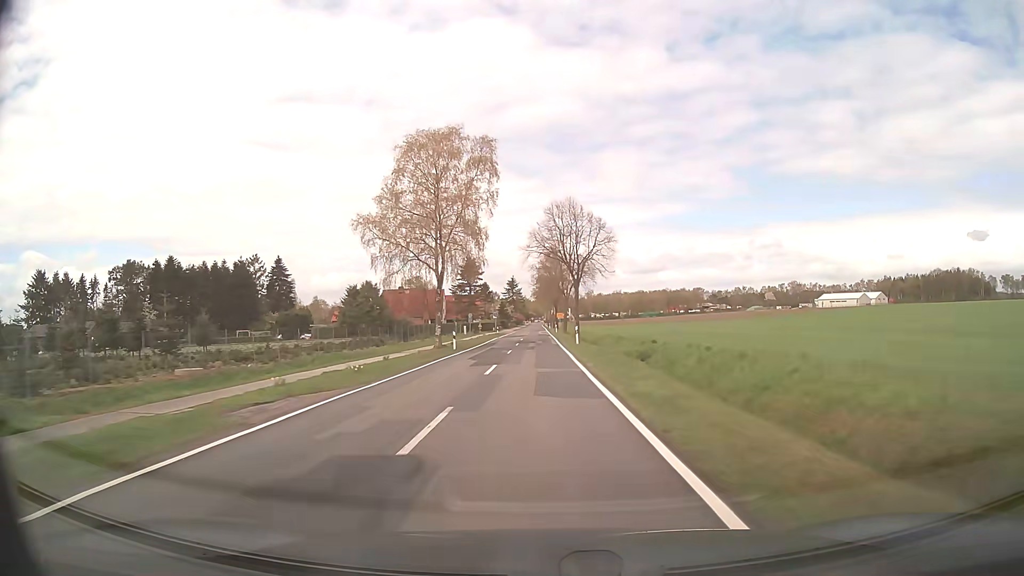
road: secondary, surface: asphalt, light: Day
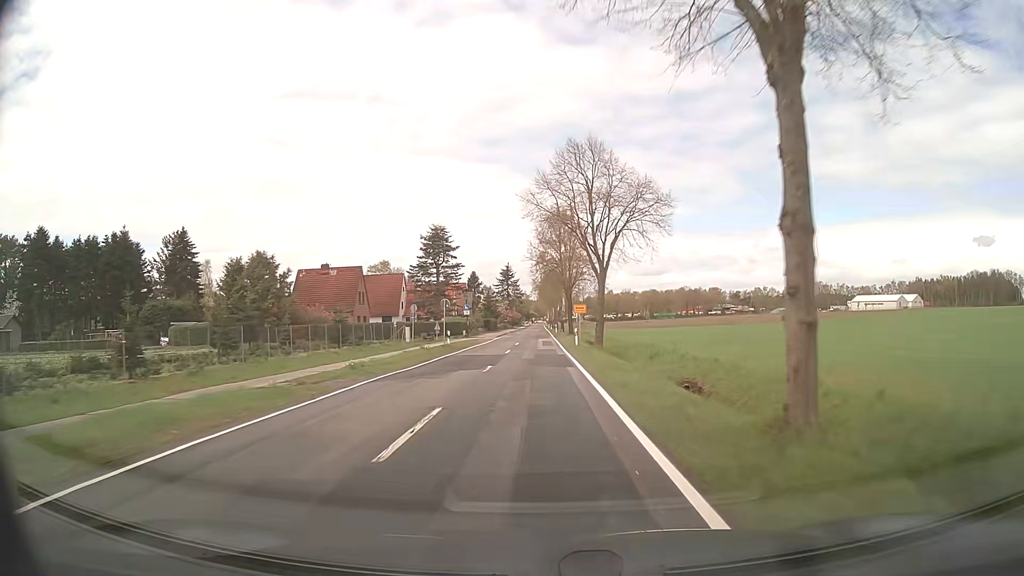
(0.0, +47.2) m; 0°
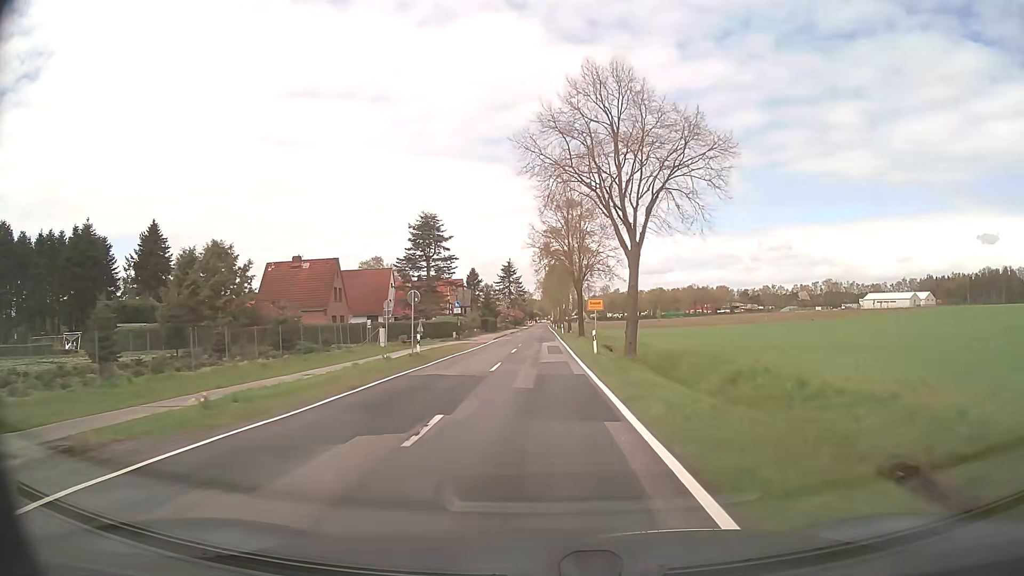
(-0.1, +11.1) m; 0°
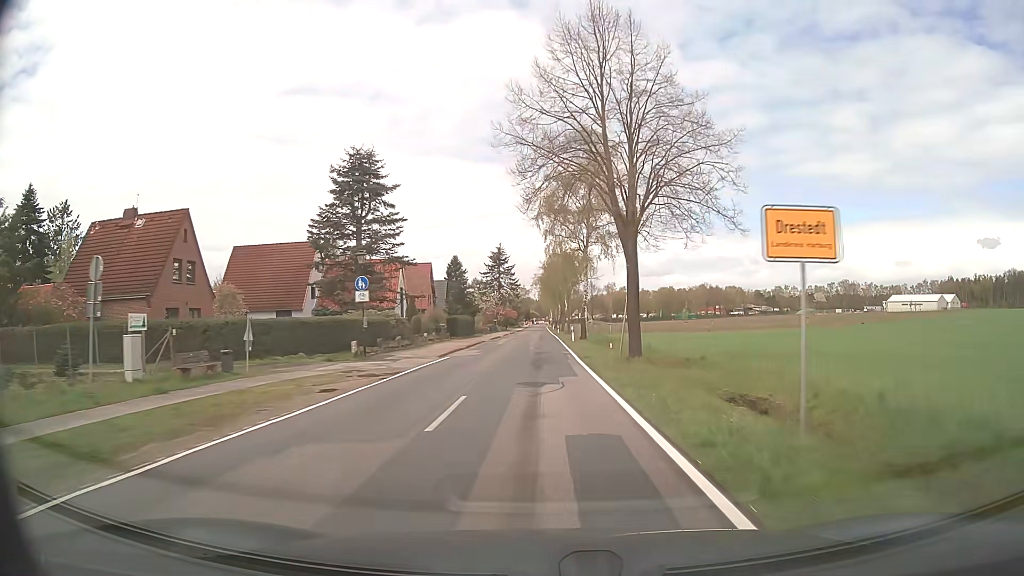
(-0.1, +31.7) m; 0°
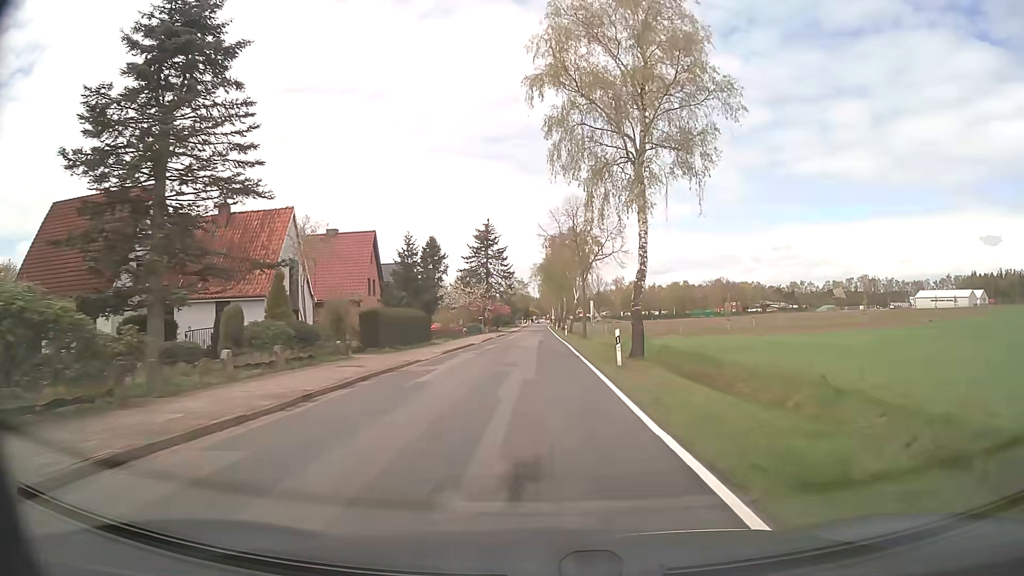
(+0.1, +29.3) m; 0°
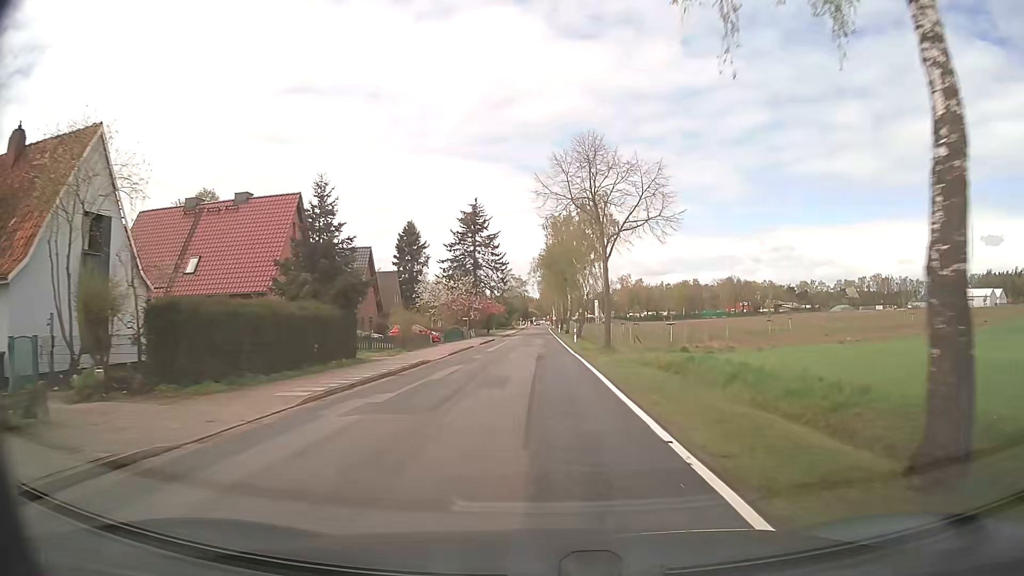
(+0.1, +18.2) m; 0°
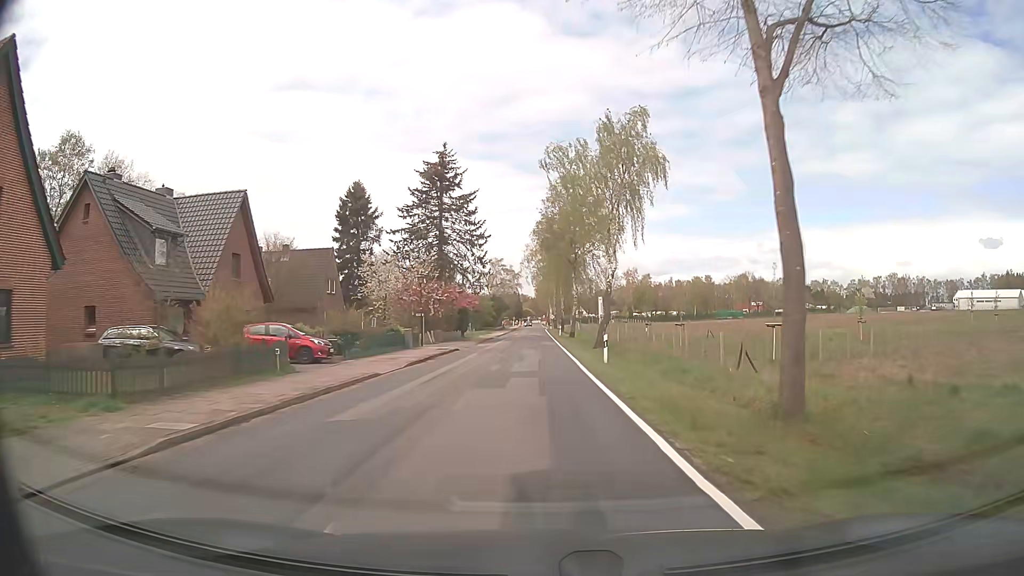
(+0.1, +25.4) m; +1°
(0, +10) (0, +20) (0, +30) (0, +40) (0, +50) (-1, +60) (-1, +70) (-1, +80) (-1, +90) (-1, +100) m
